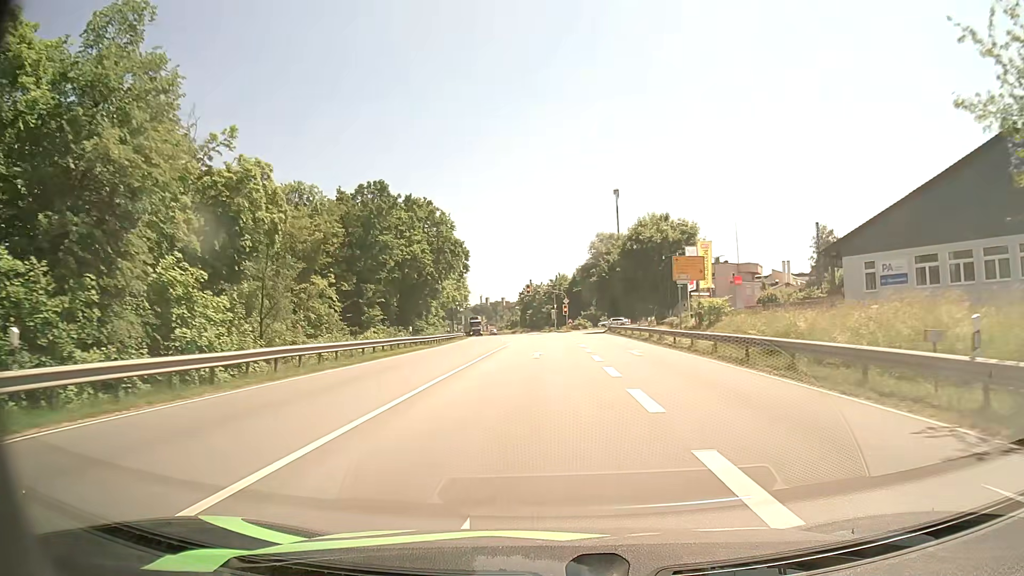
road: primary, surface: asphalt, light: Day
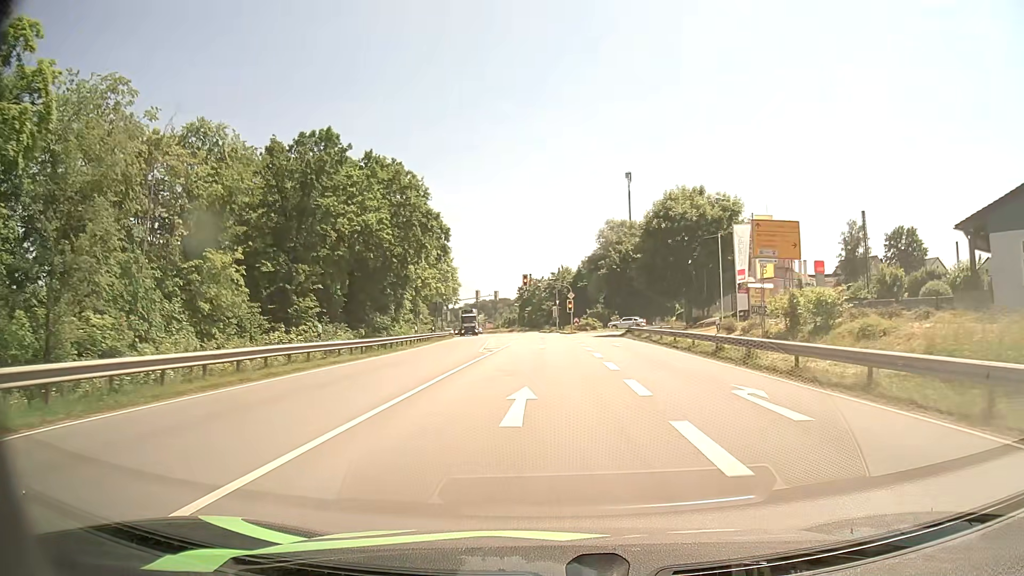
(0.0, +15.8) m; 0°
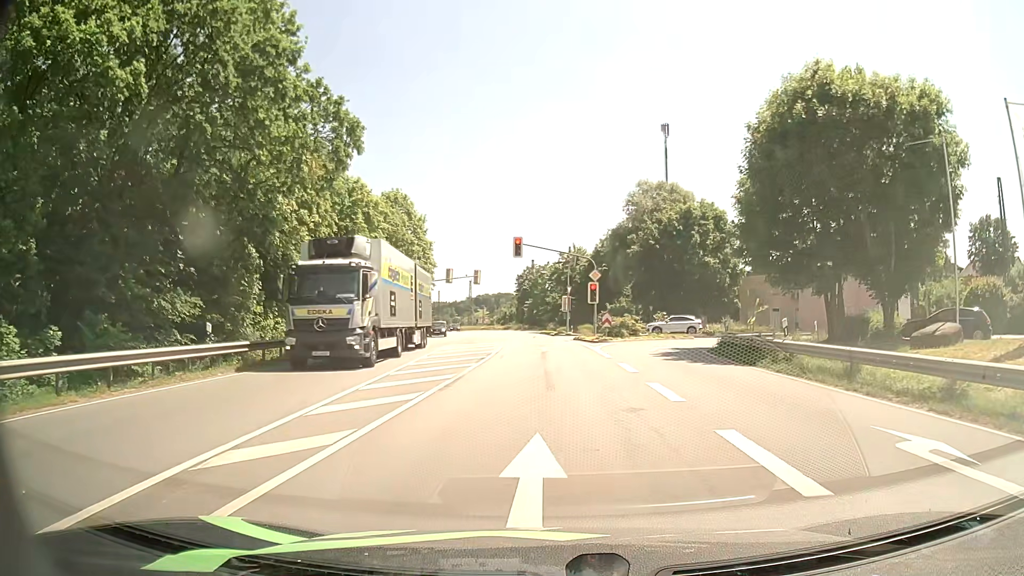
(-0.2, +30.1) m; -1°
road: tertiary
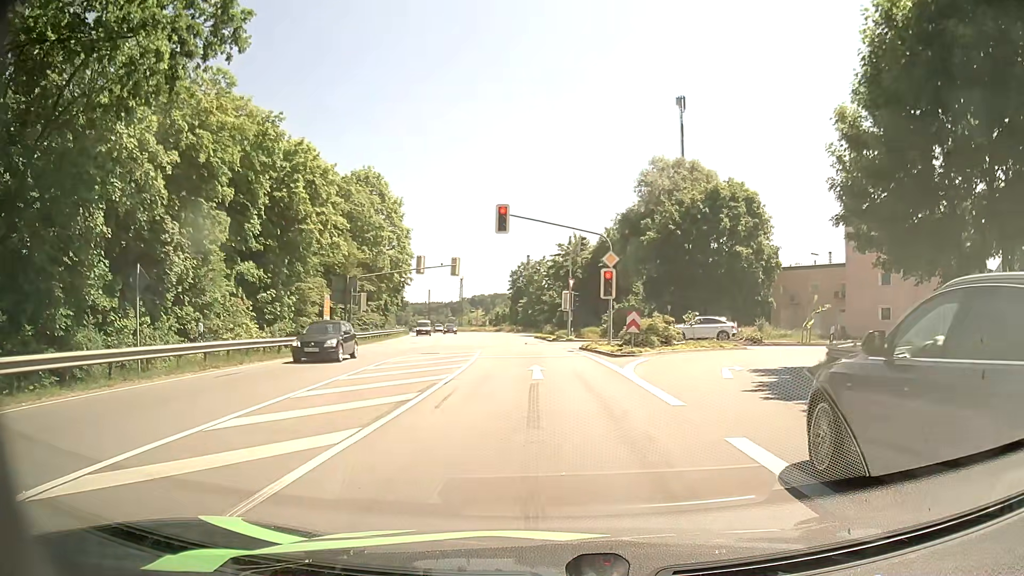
(0.0, +12.3) m; 0°
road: primary
